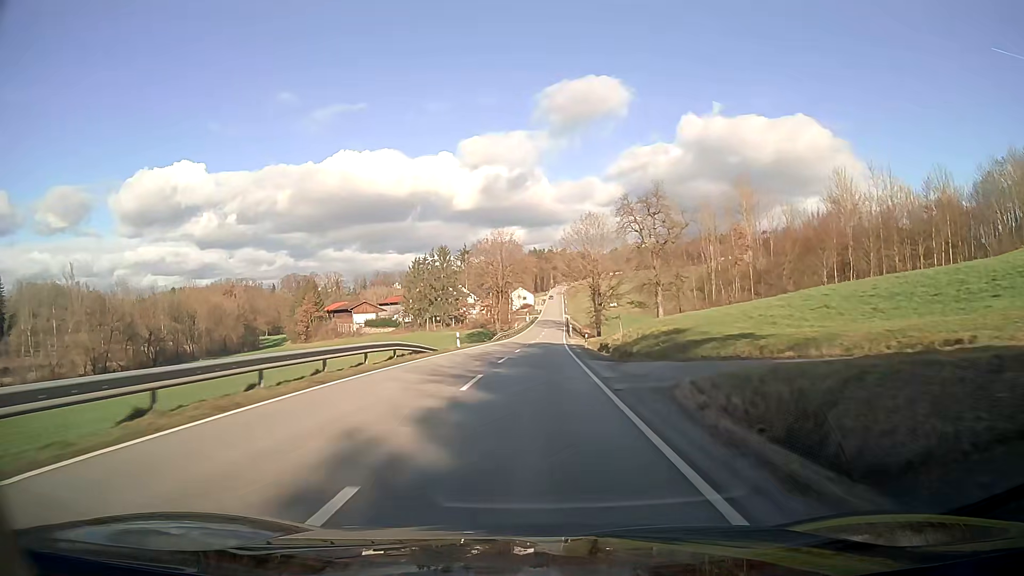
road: secondary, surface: asphalt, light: Day
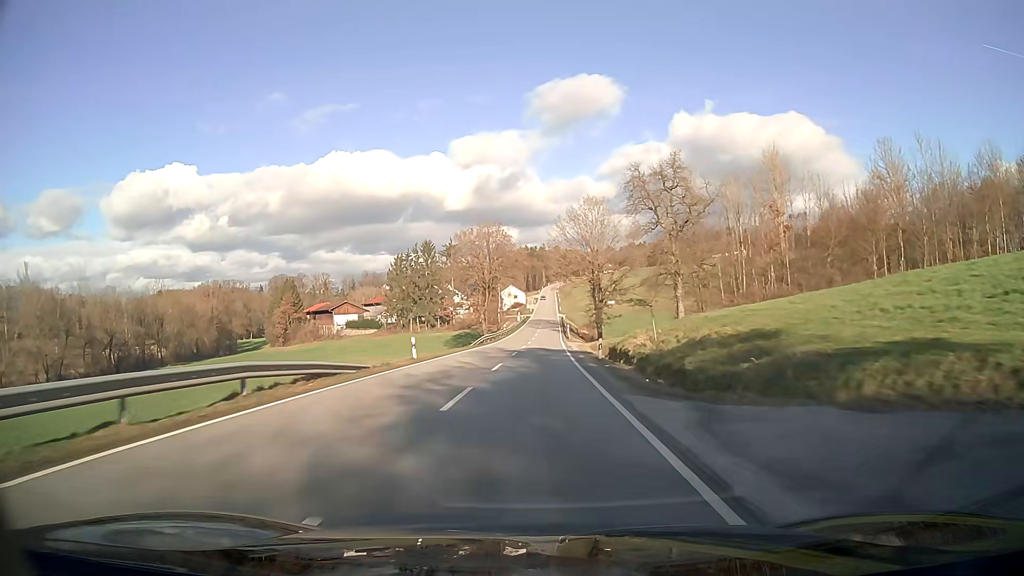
(+0.1, +13.0) m; +1°
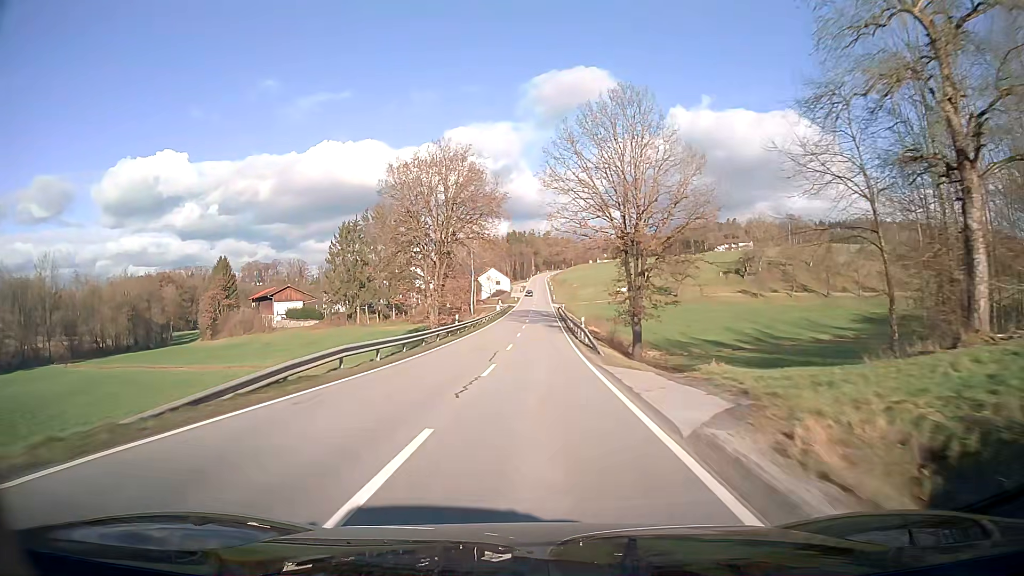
(+0.3, +40.4) m; +1°
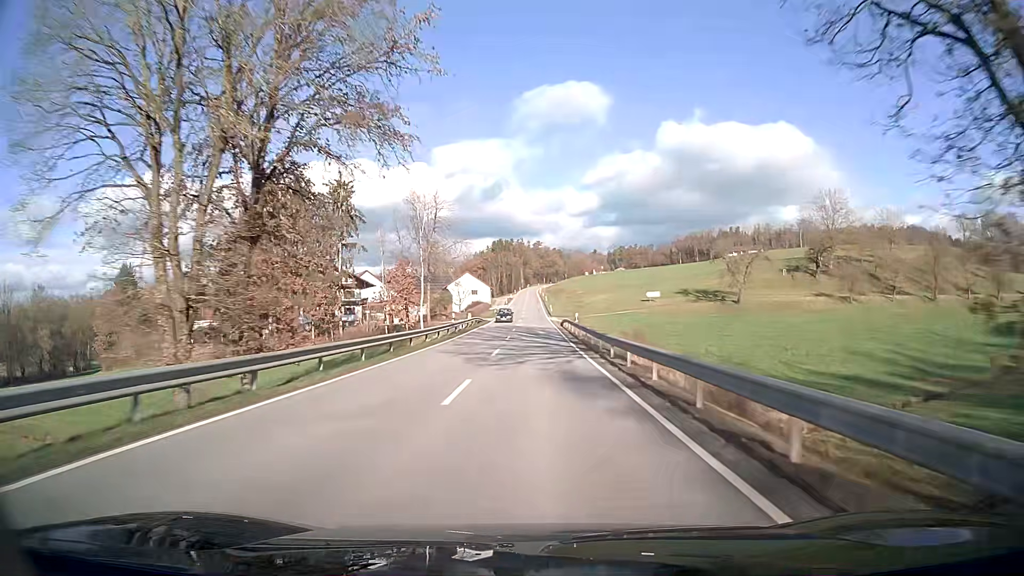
(+0.4, +42.0) m; +1°
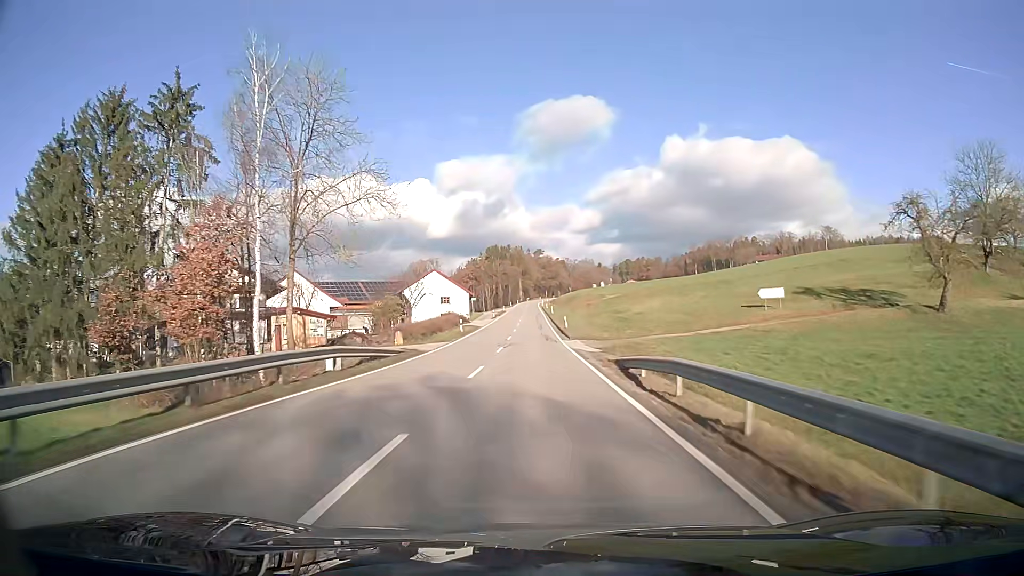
(+0.1, +42.7) m; 0°
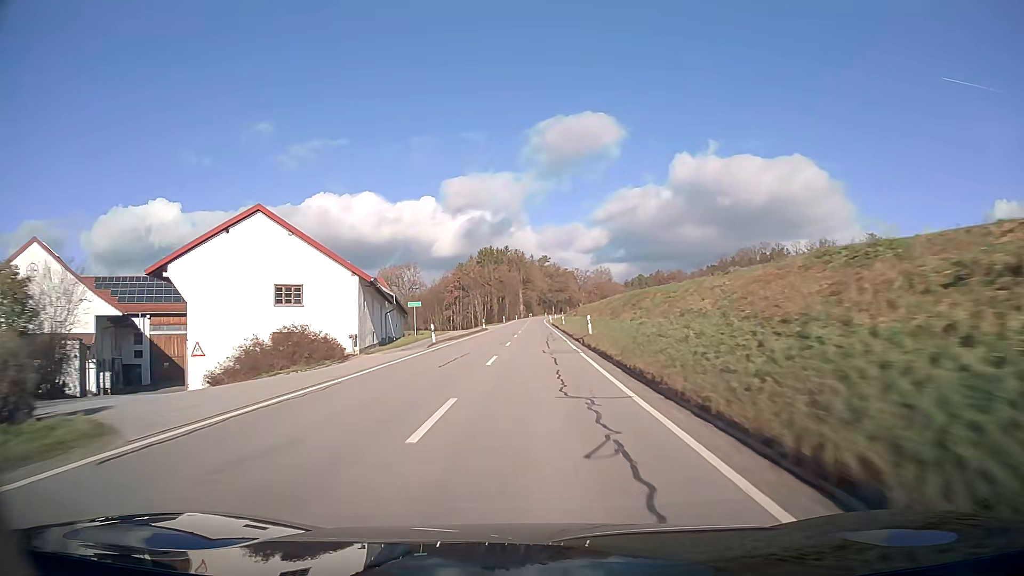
(-0.1, +56.7) m; 0°
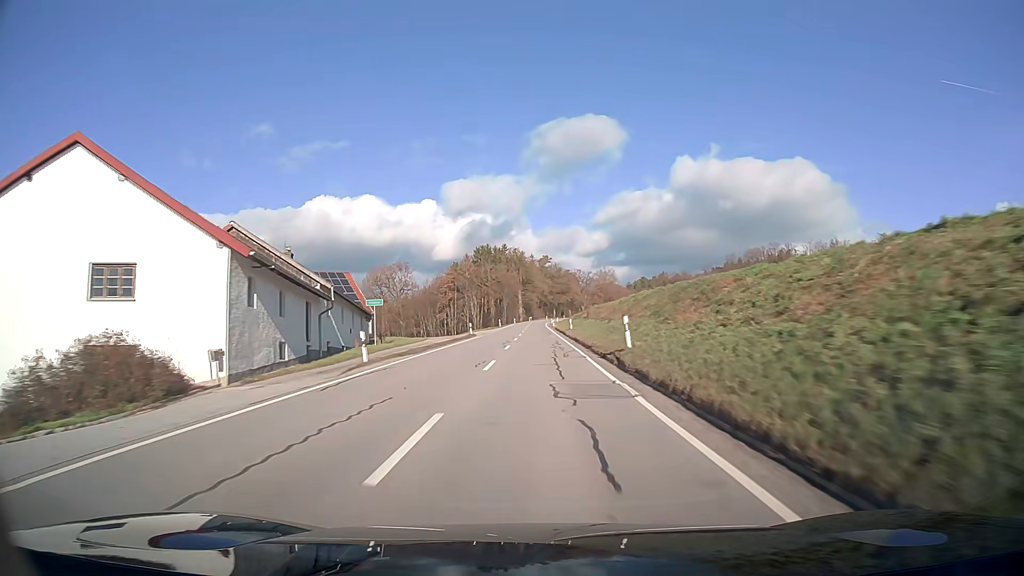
(0.0, +13.9) m; 0°
